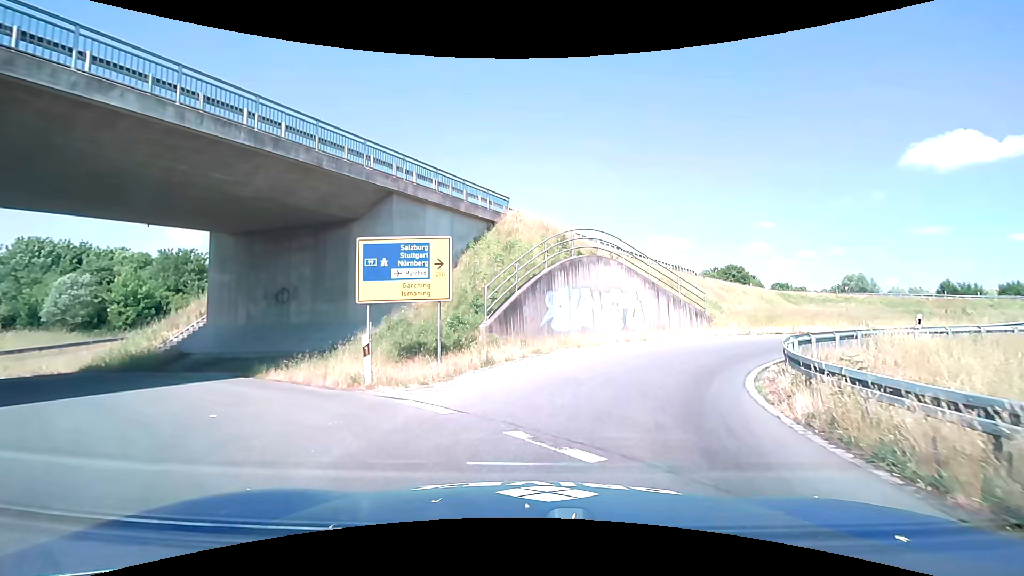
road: secondary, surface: asphalt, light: Day
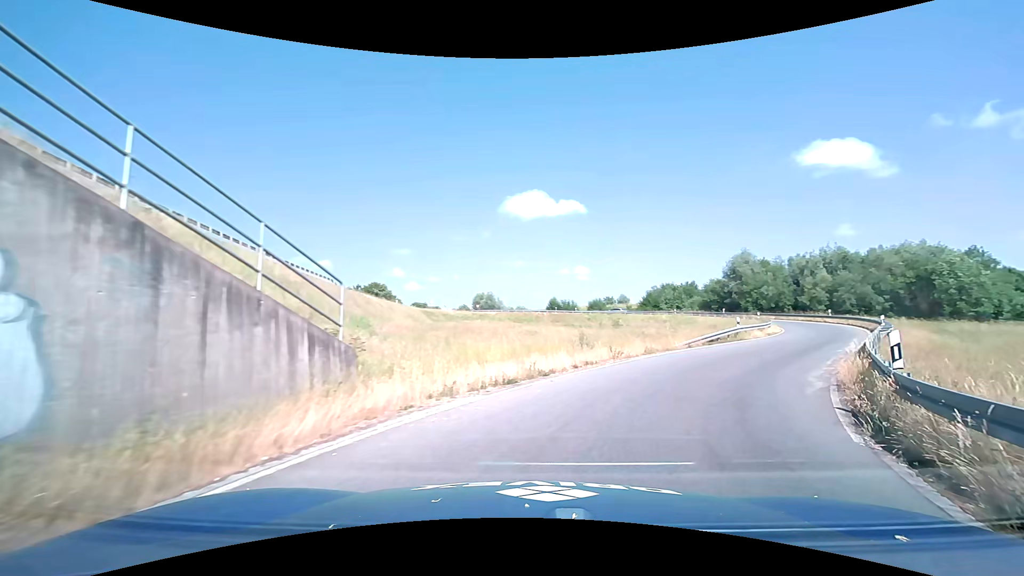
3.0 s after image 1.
(+5.2, +18.2) m; +40°
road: primary_link
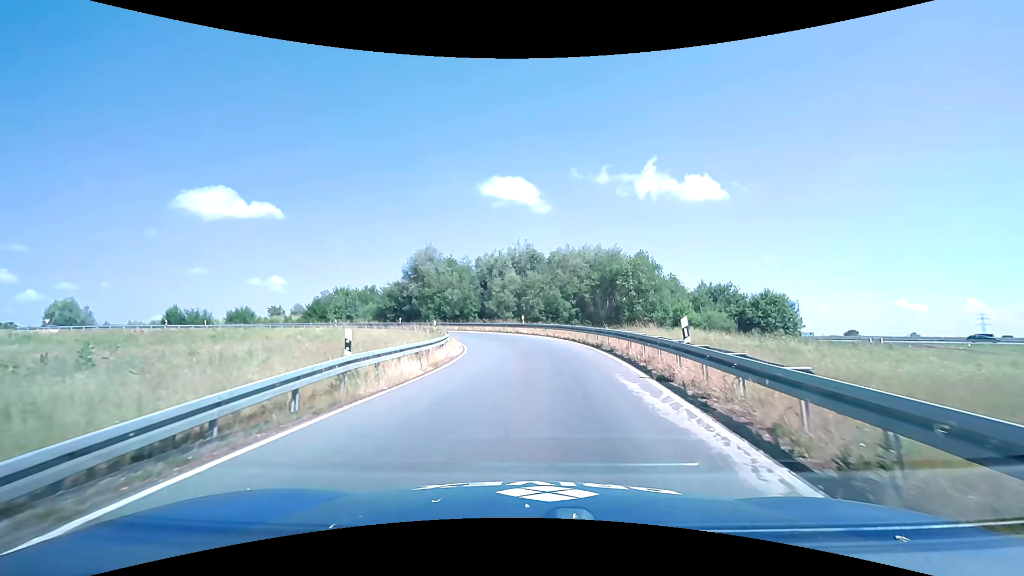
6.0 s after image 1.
(+9.3, +20.8) m; +33°
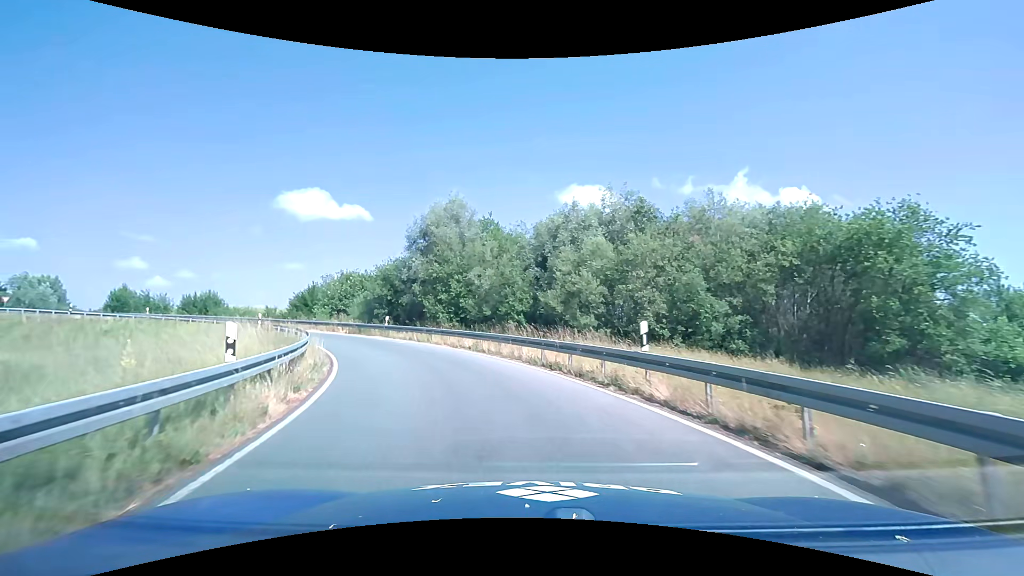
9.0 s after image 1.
(-0.8, +28.0) m; -9°
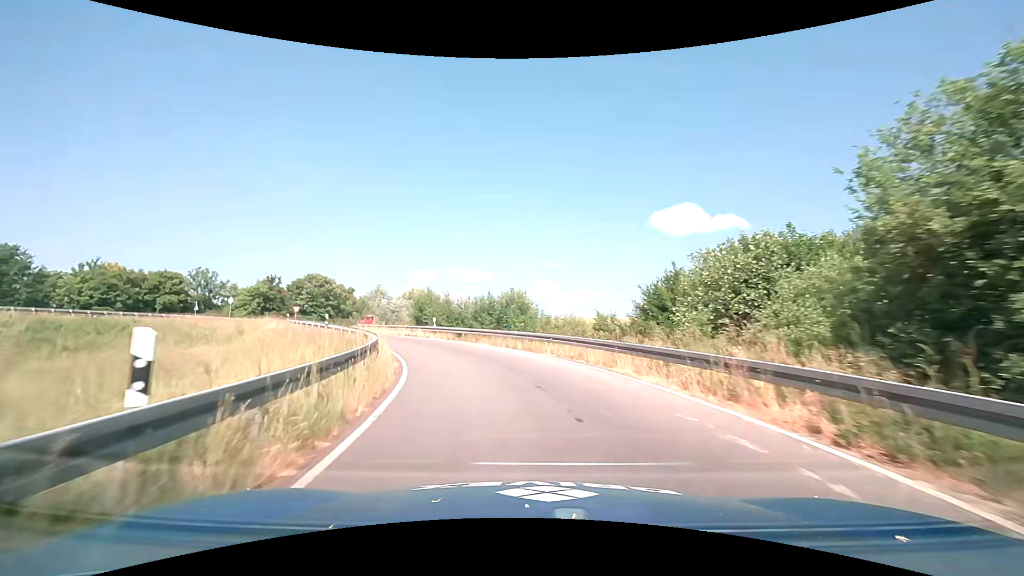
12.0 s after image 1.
(-9.8, +28.1) m; -42°
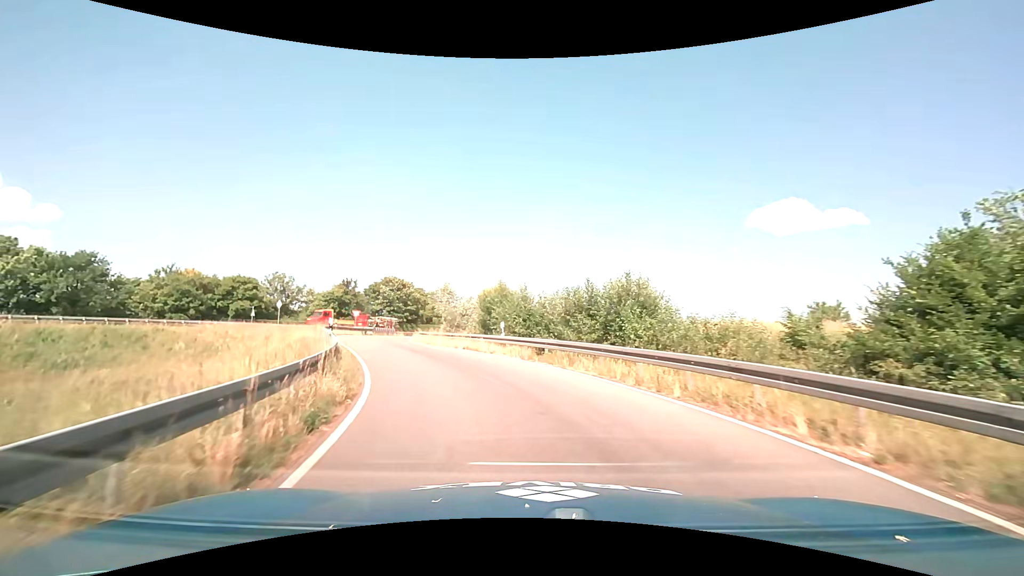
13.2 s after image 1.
(-1.1, +12.5) m; -10°
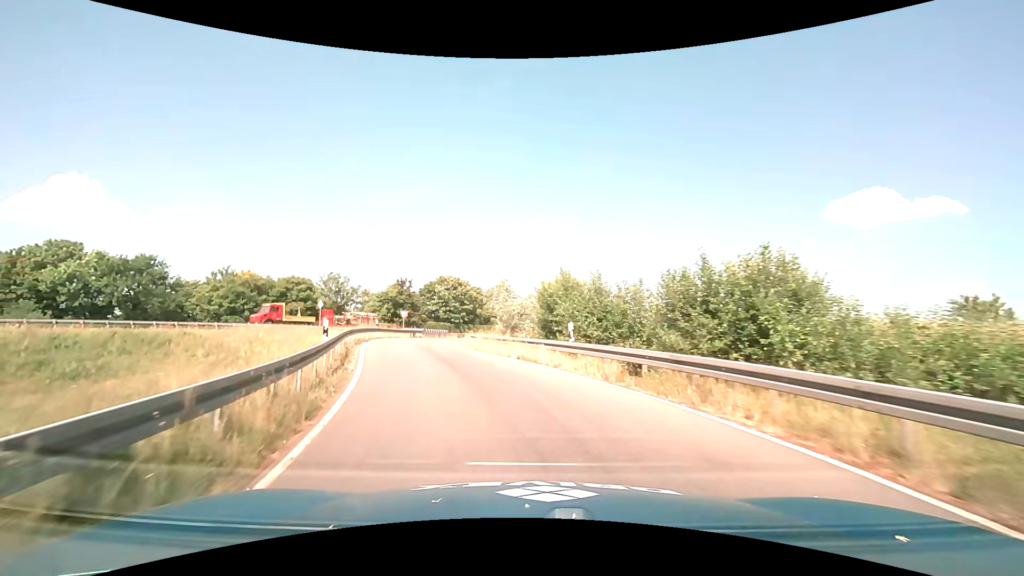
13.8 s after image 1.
(-0.4, +6.3) m; -7°
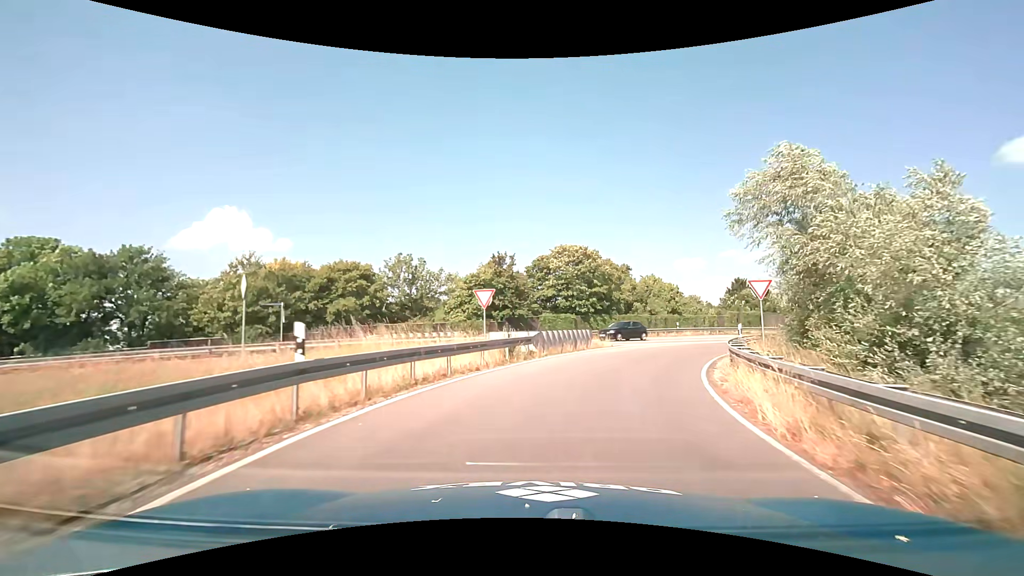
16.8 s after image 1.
(-6.1, +30.4) m; -13°
(+1, +10) (+4, +20) (+9, +28) (+16, +35) (+23, +41) (+32, +47) (+40, +53) (+48, +58) (+57, +63) (+65, +69) m
